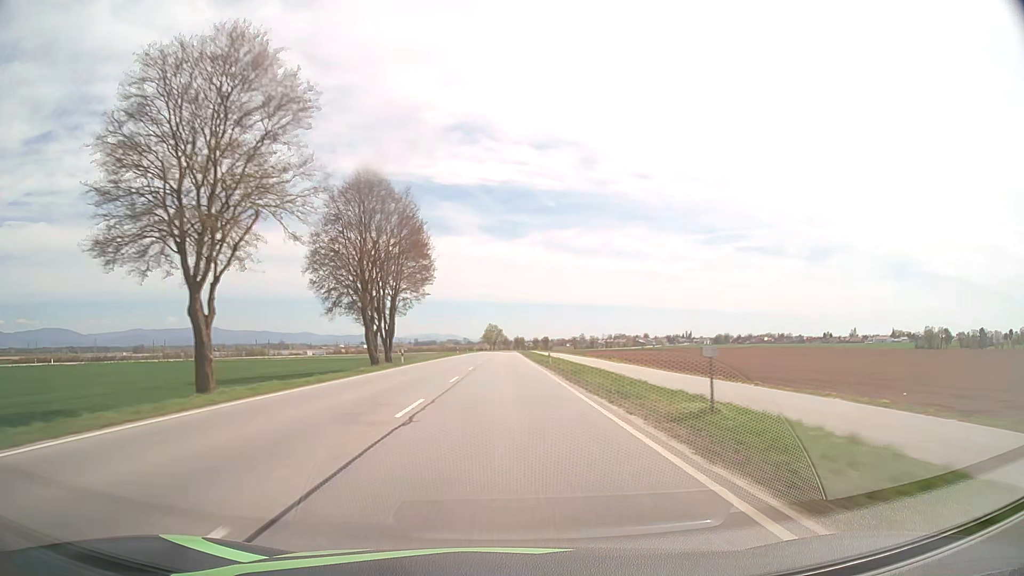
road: primary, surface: asphalt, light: Day
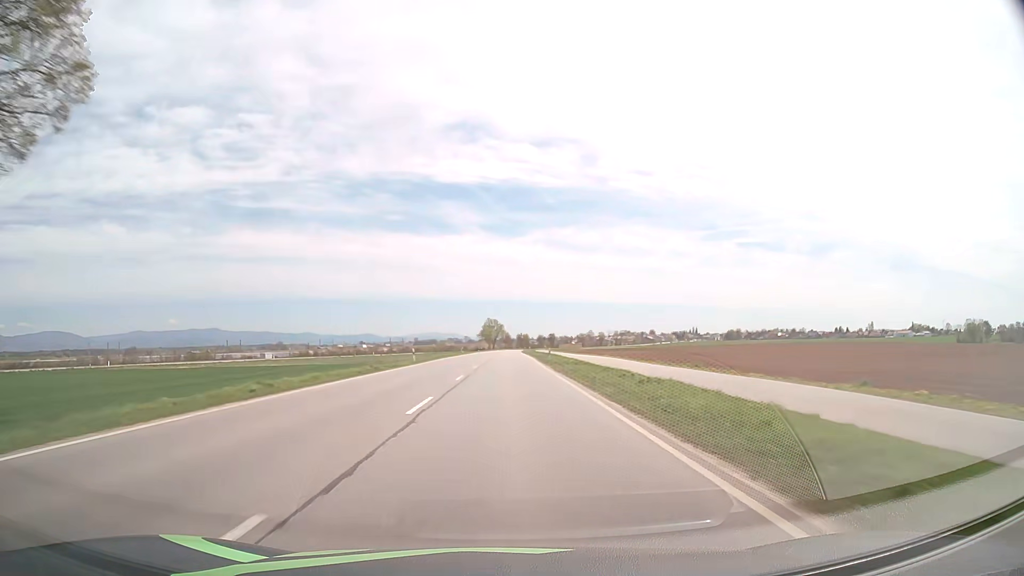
(-0.1, +47.5) m; 0°
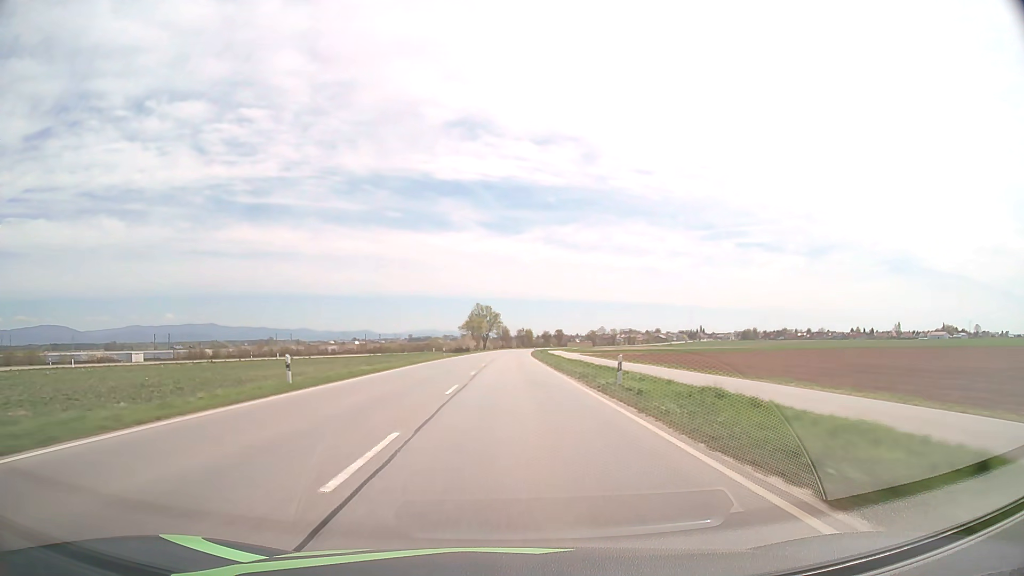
(-0.1, +79.2) m; 0°
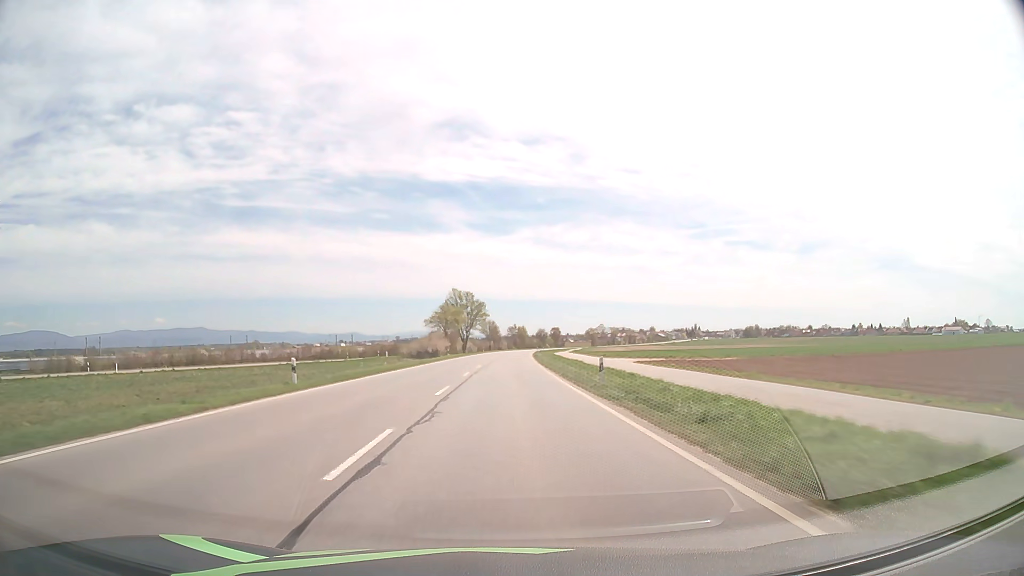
(+0.2, +47.6) m; +1°
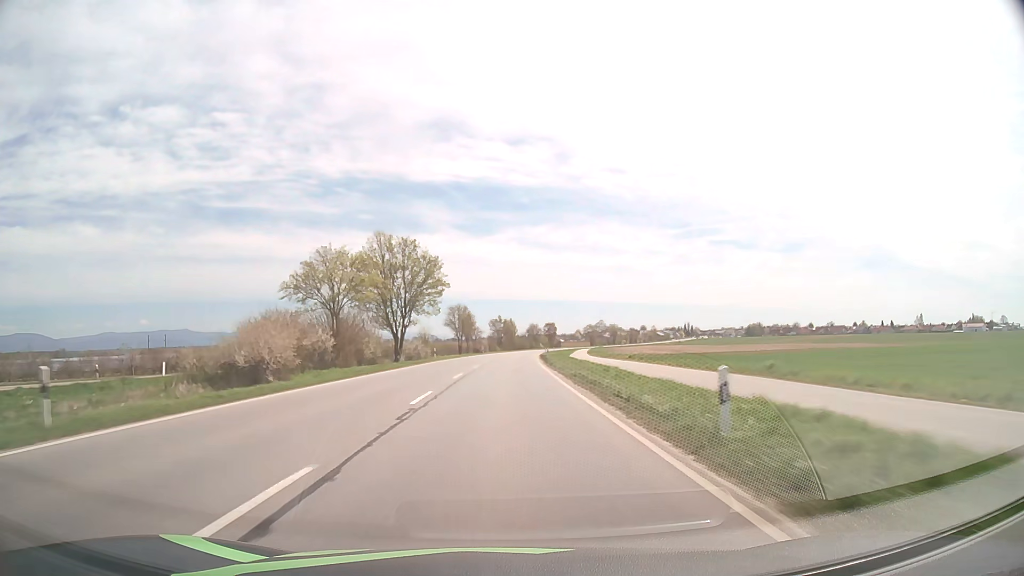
(+0.8, +63.6) m; +1°
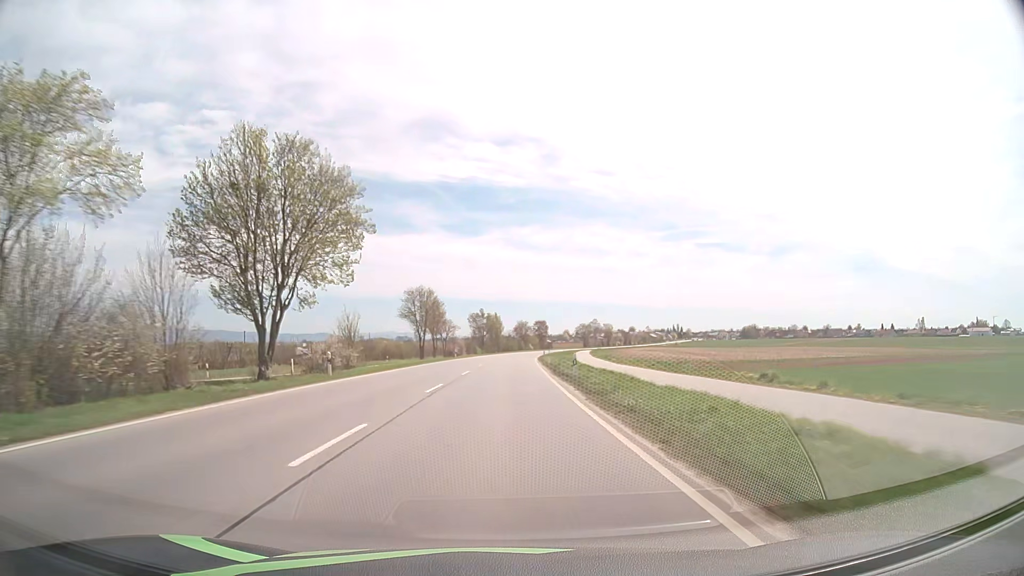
(+0.3, +31.9) m; +1°
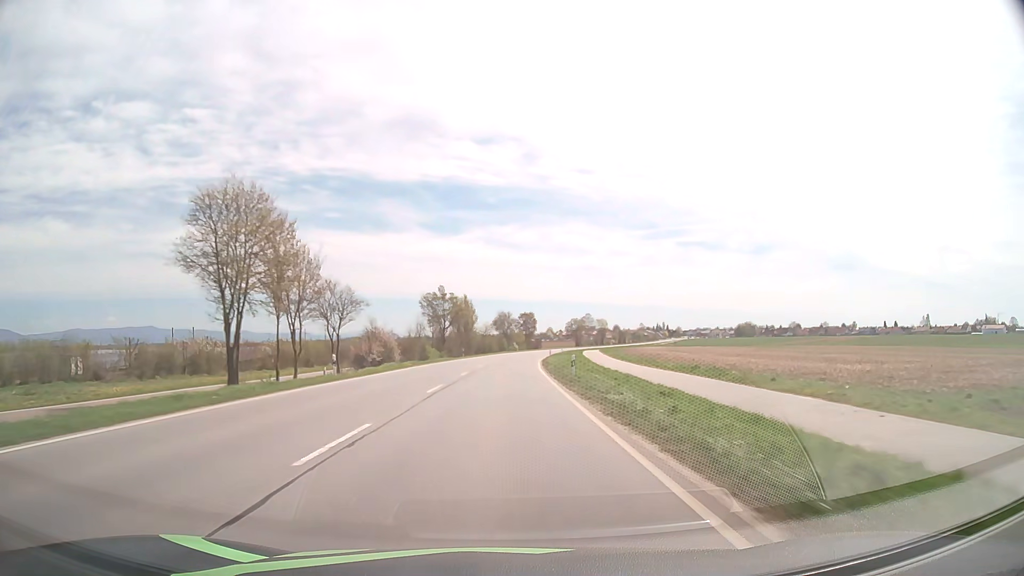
(+0.8, +47.9) m; +2°
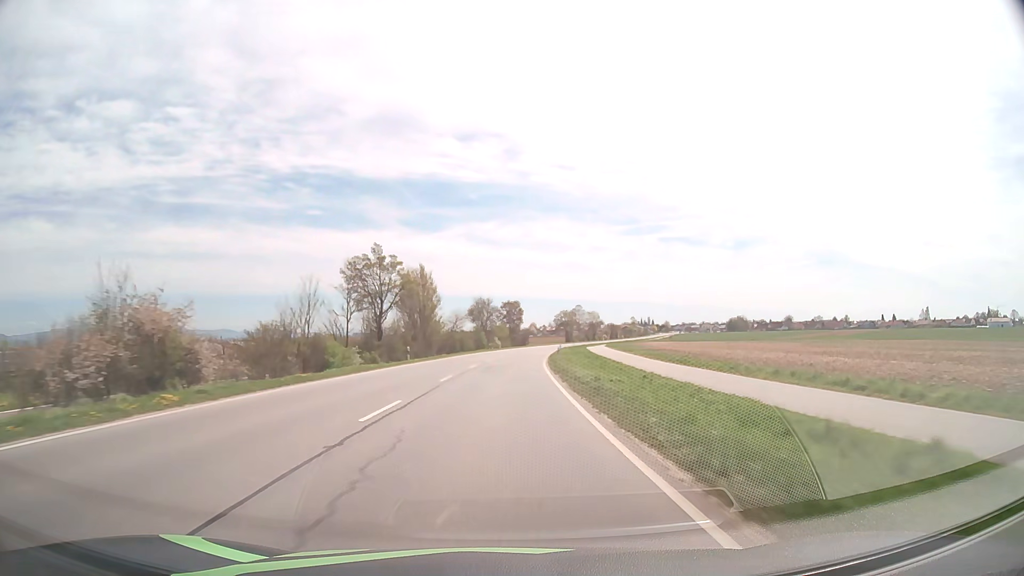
(+0.4, +32.0) m; +1°
(0, +10) (0, +20) (0, +30) (+1, +40) (+1, +50) (+2, +60) (+3, +70) (+4, +80) (+5, +90) (+6, +100) m
